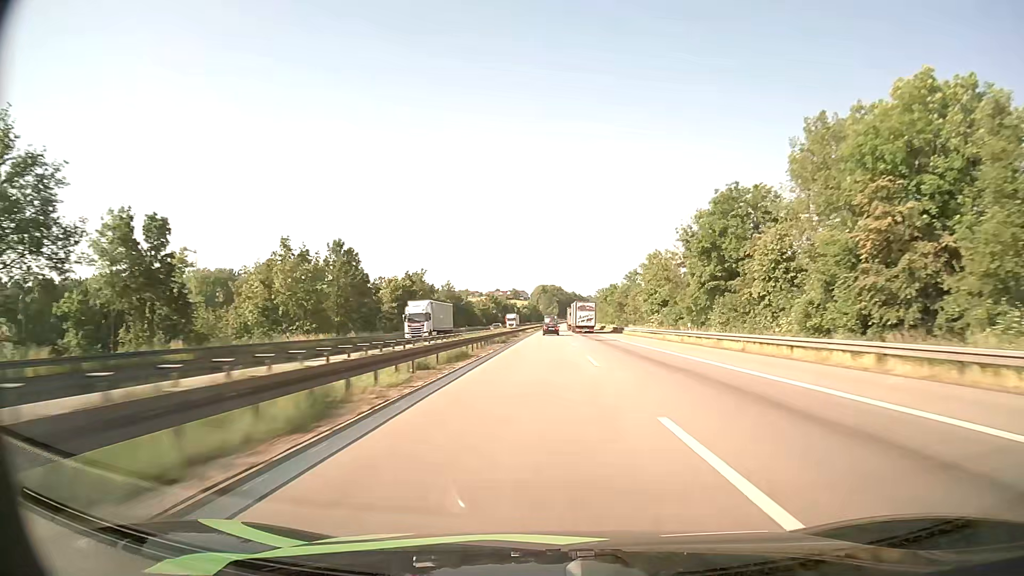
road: motorway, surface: asphalt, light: Day
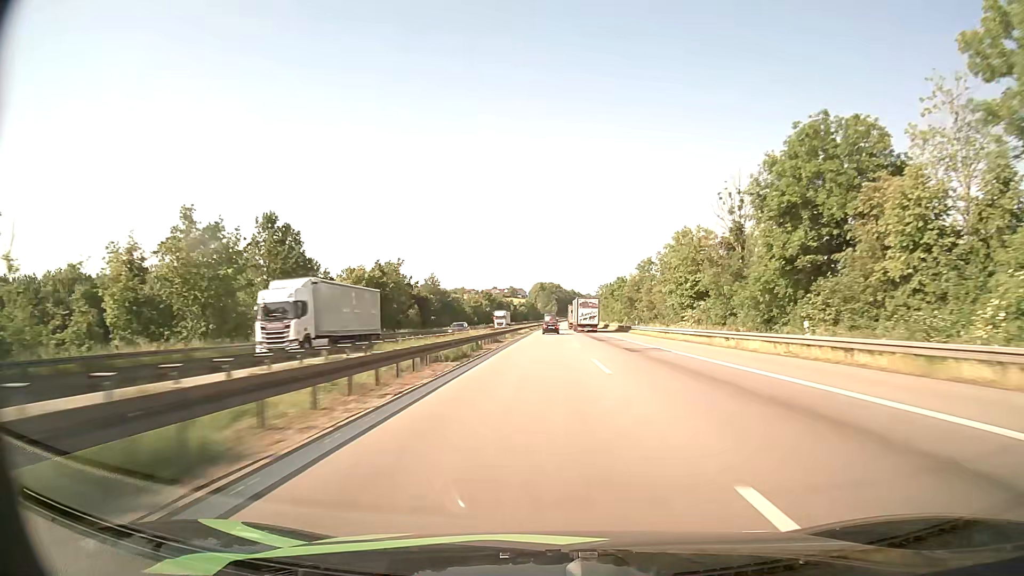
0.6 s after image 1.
(0.0, +21.7) m; 0°
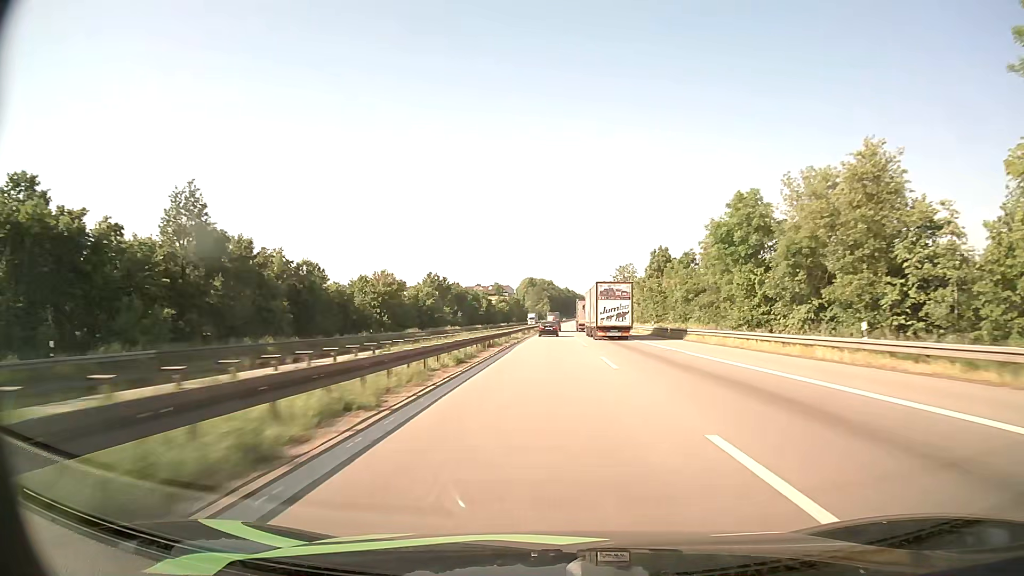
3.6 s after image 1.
(+0.5, +103.8) m; +1°
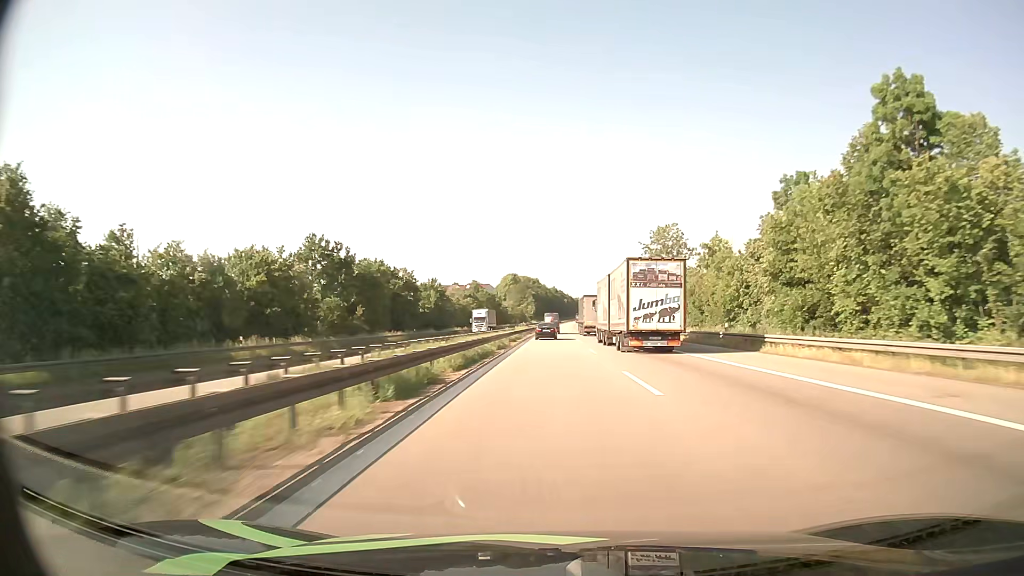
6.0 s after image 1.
(+0.6, +77.5) m; +1°
(0, +10) (0, +20) (0, +30) (0, +40) (0, +50) (0, +60) (+1, +70) (+1, +80) (+1, +90) (+1, +100) m
